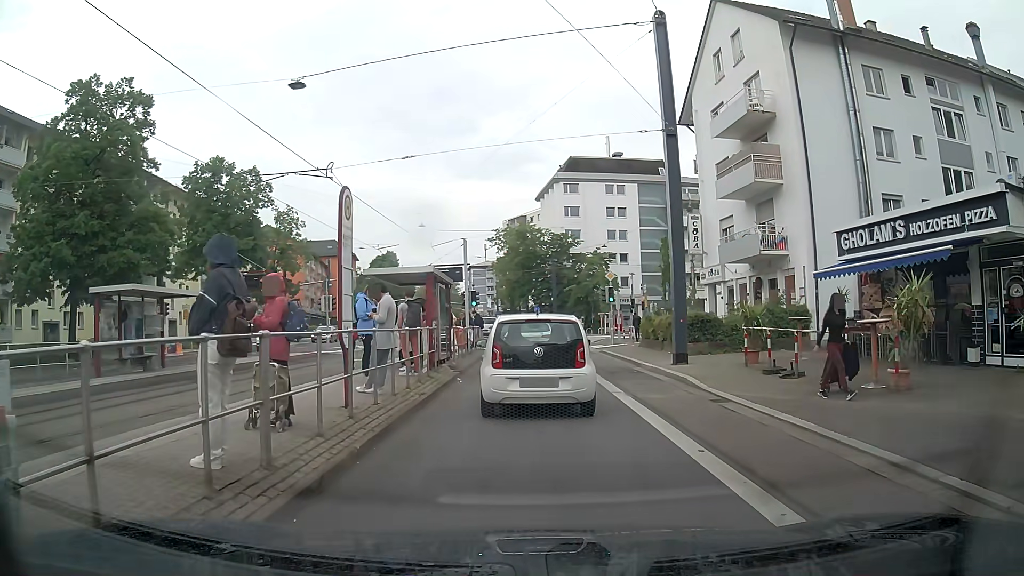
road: primary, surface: asphalt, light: Day
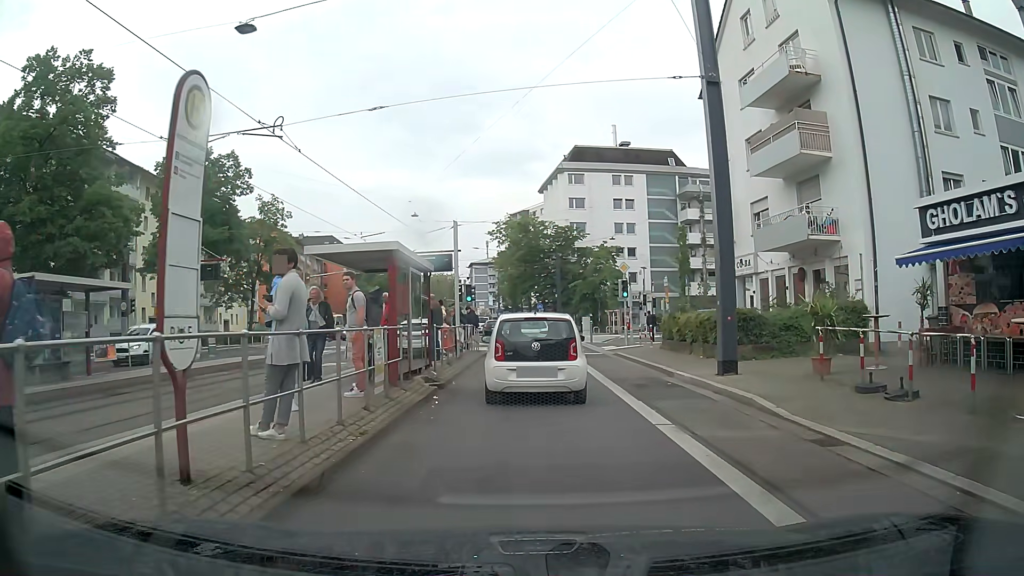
(+0.1, +4.4) m; 0°
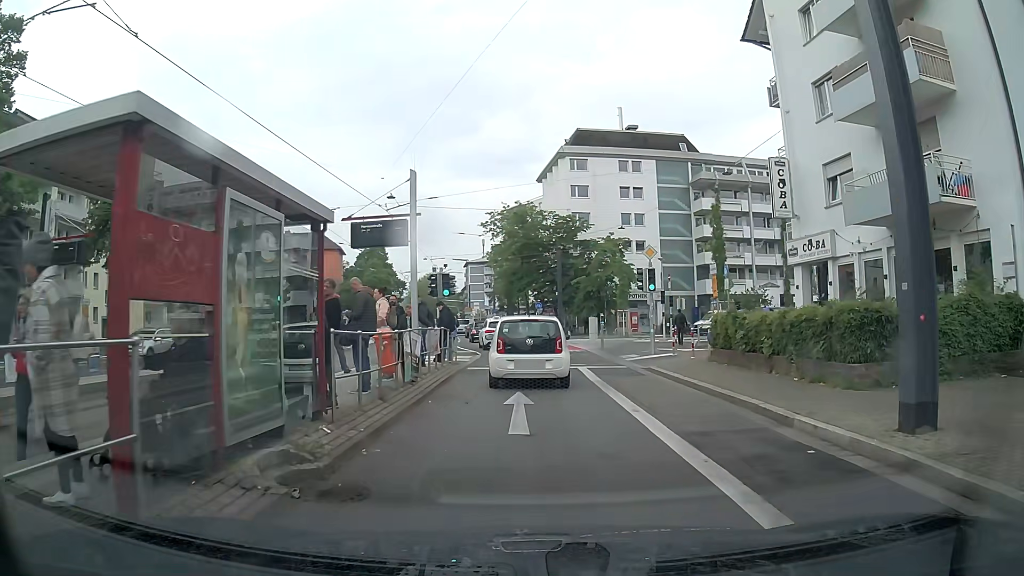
(+0.1, +7.7) m; 0°
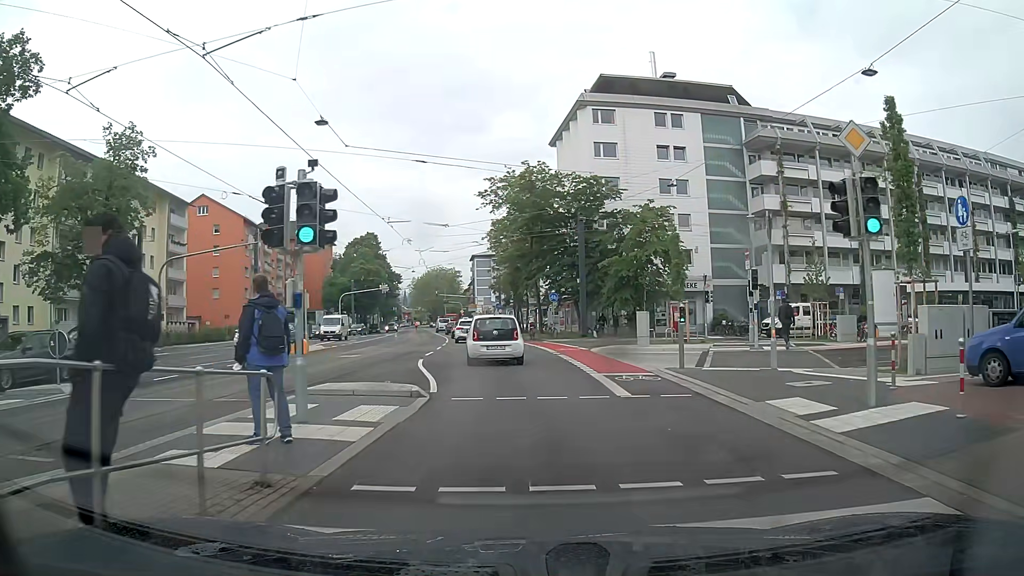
(+0.1, +16.0) m; -1°
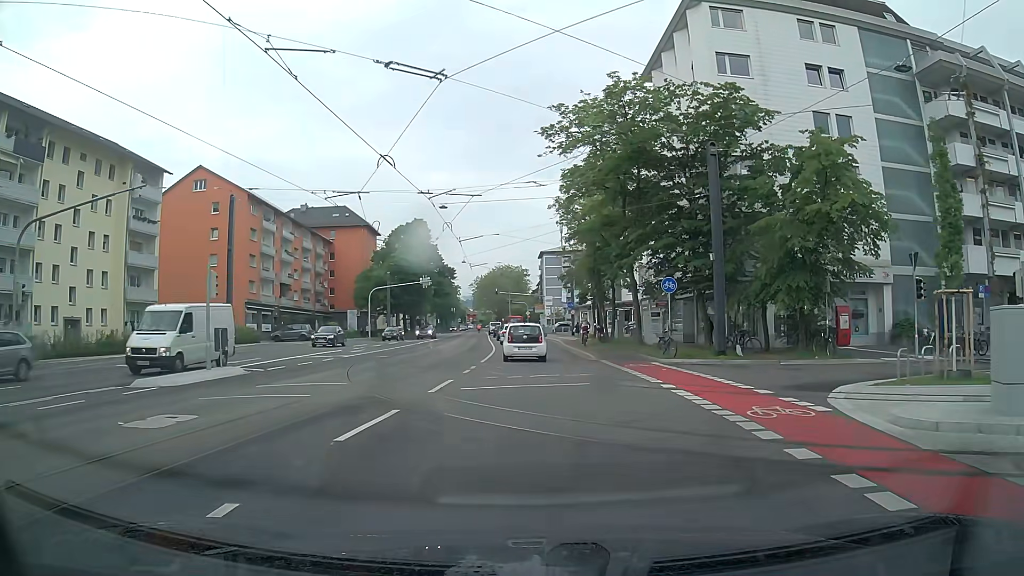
(-0.6, +19.4) m; -5°
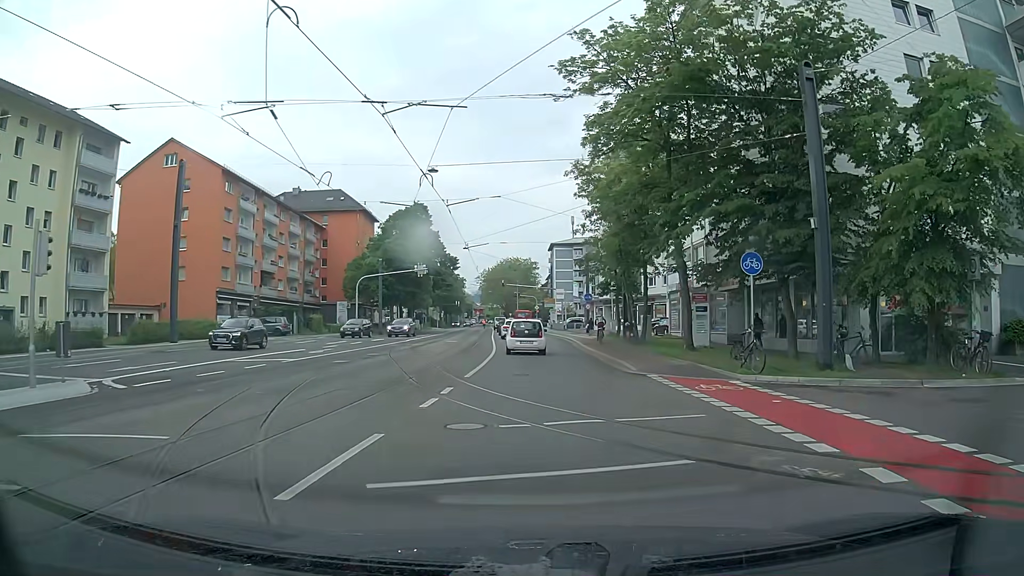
(-0.1, +9.0) m; 0°
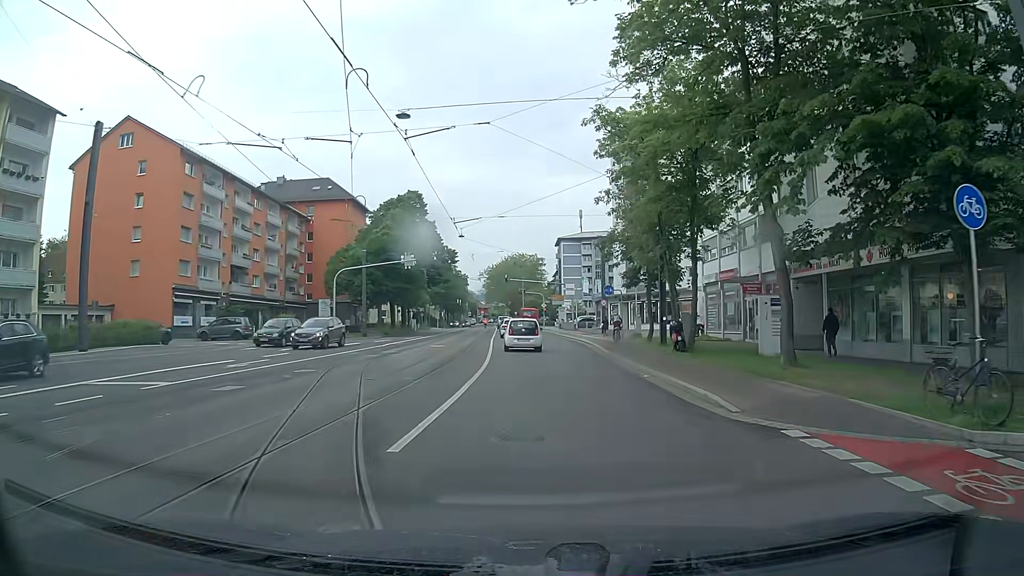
(-0.2, +9.4) m; -1°
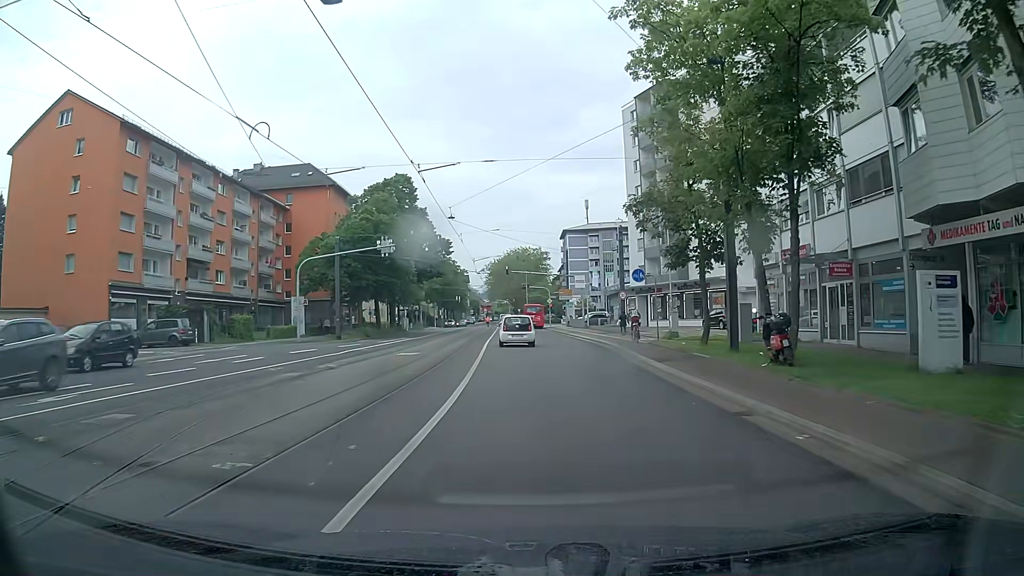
(-0.1, +9.8) m; -1°
(0, +10) (0, +20) (-1, +30) (-1, +40) (-1, +50) (-2, +60) (-2, +70) (-3, +80) (-3, +90) (-4, +100) m
